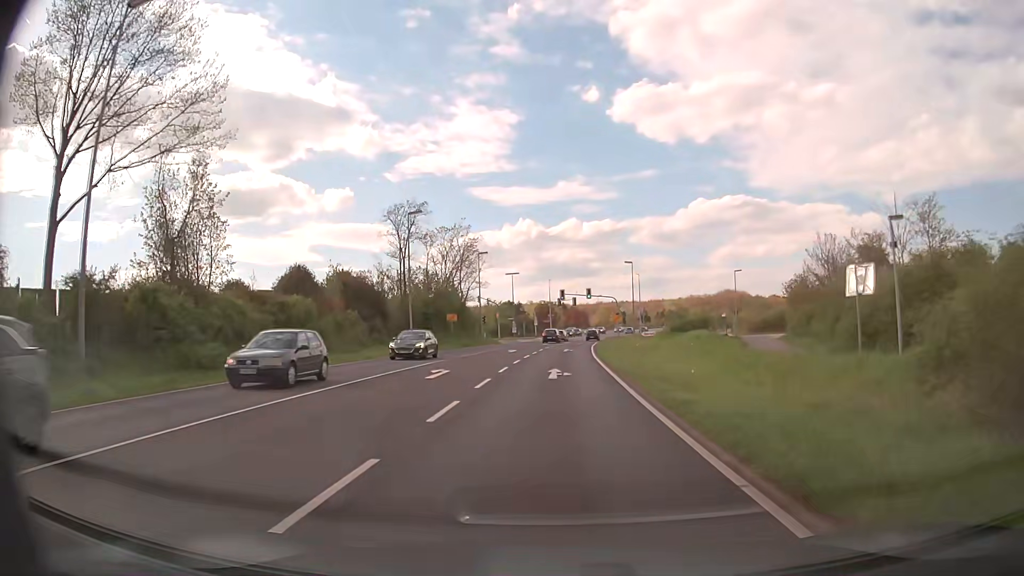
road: primary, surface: asphalt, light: Day
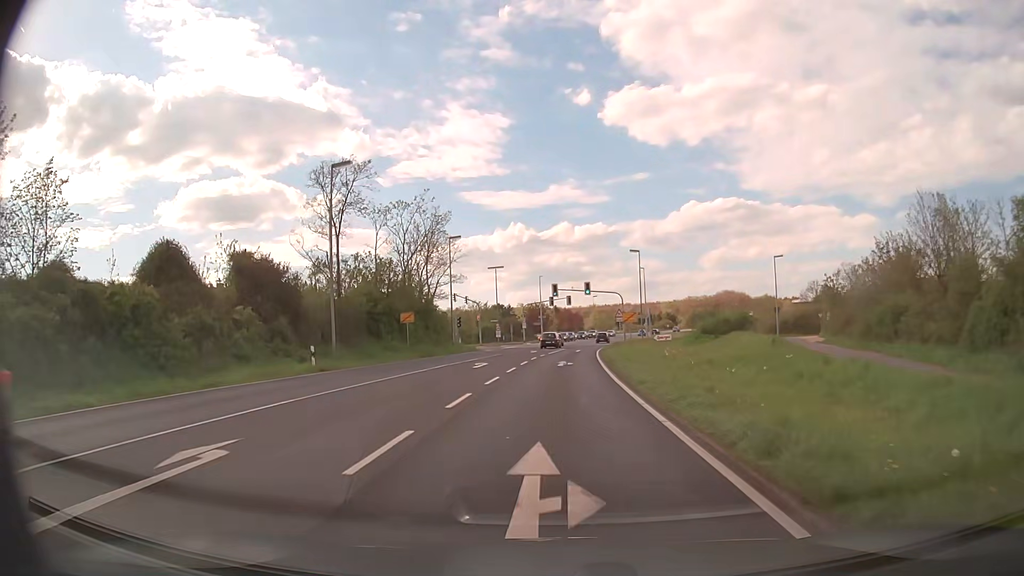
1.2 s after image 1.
(-0.1, +15.9) m; 0°
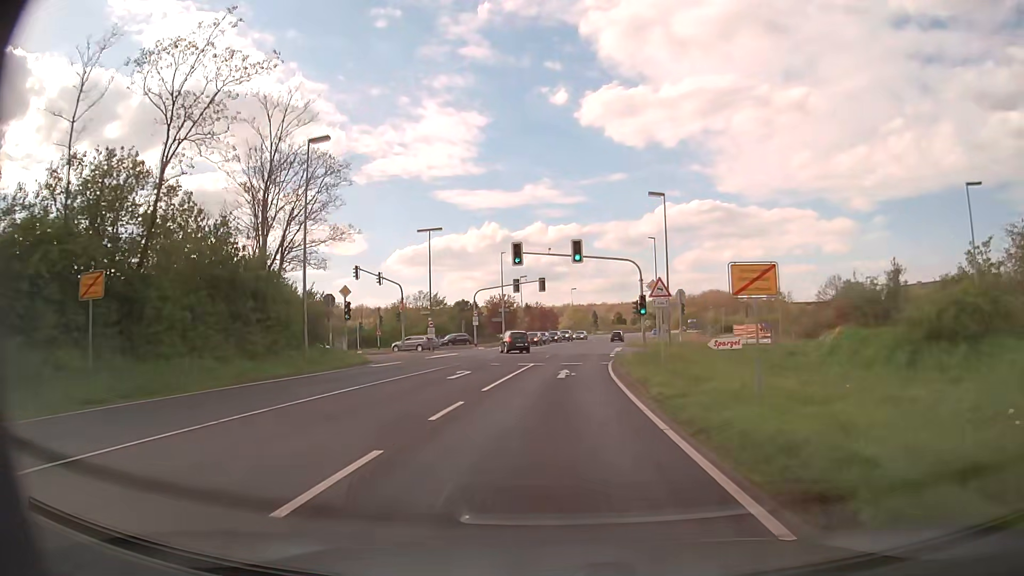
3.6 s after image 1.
(+0.5, +31.6) m; +2°
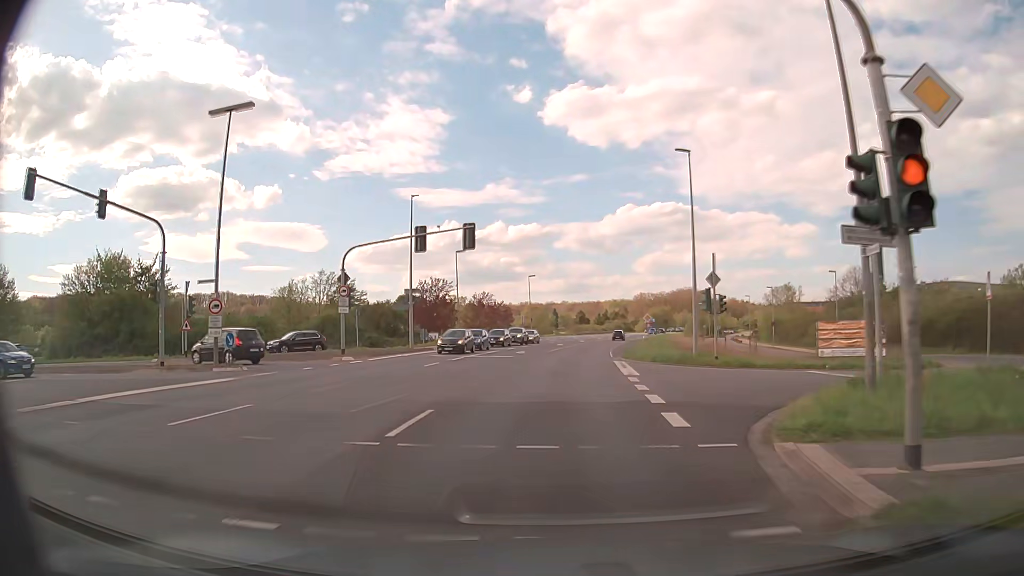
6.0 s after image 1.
(+1.1, +31.7) m; +4°
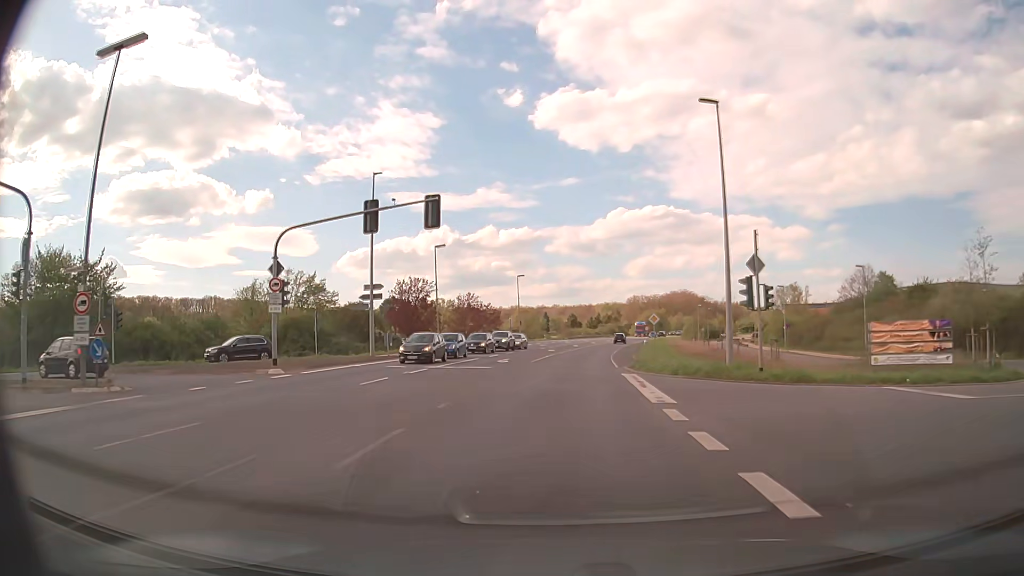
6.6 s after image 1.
(+0.1, +7.9) m; +1°
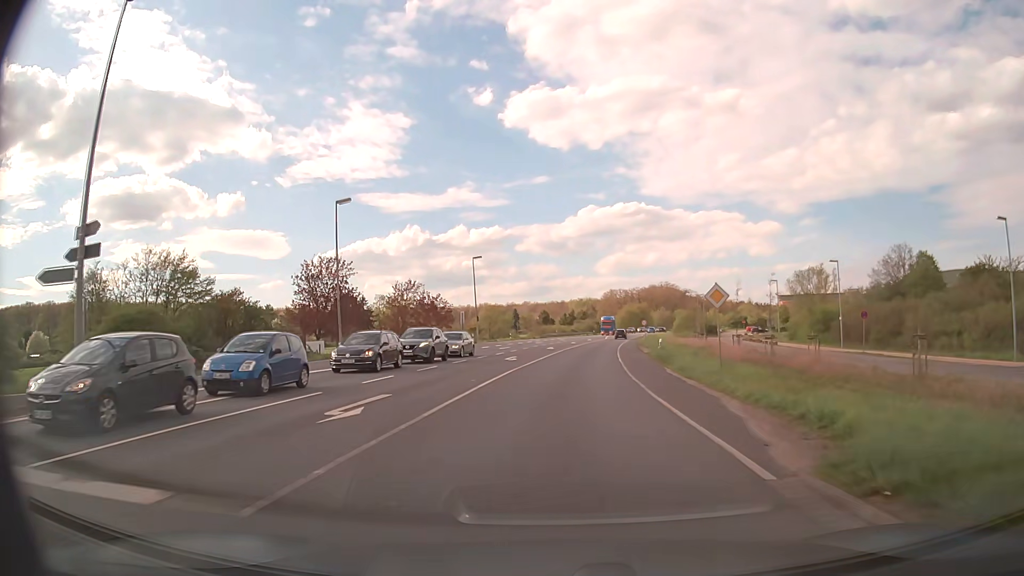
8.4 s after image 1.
(+0.5, +23.7) m; +3°
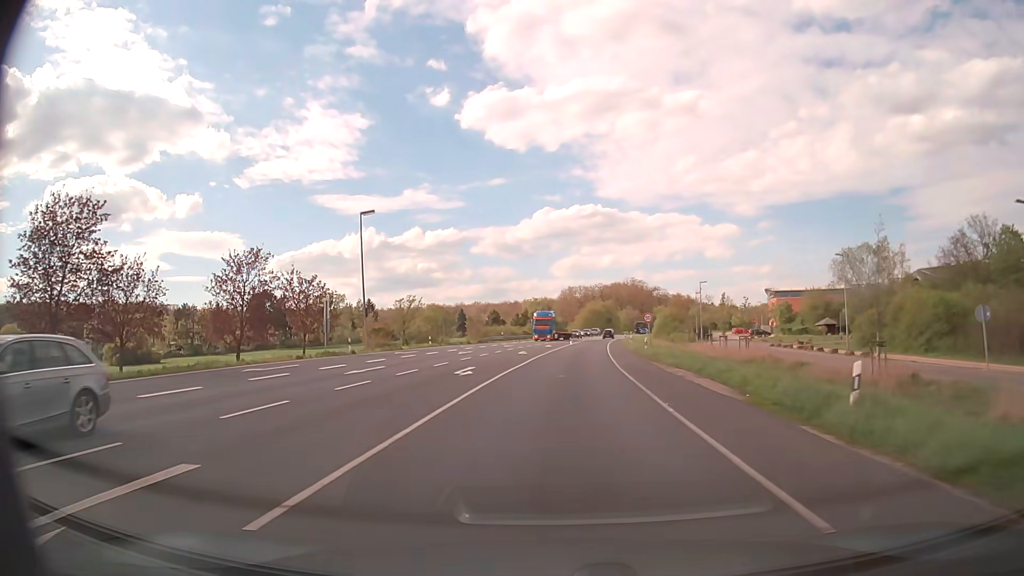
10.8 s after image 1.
(+0.9, +31.6) m; +3°
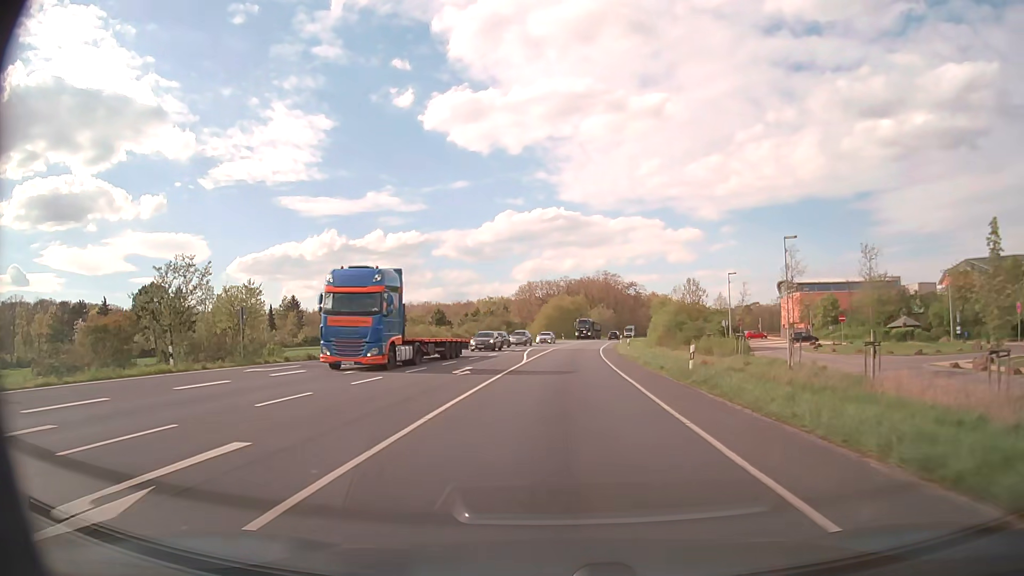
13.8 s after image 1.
(+1.3, +39.5) m; +3°
(0, +10) (0, +20) (0, +30) (+1, +40) (+1, +50) (+2, +60) (+3, +70) (+4, +80) (+5, +90) (+7, +100) m
